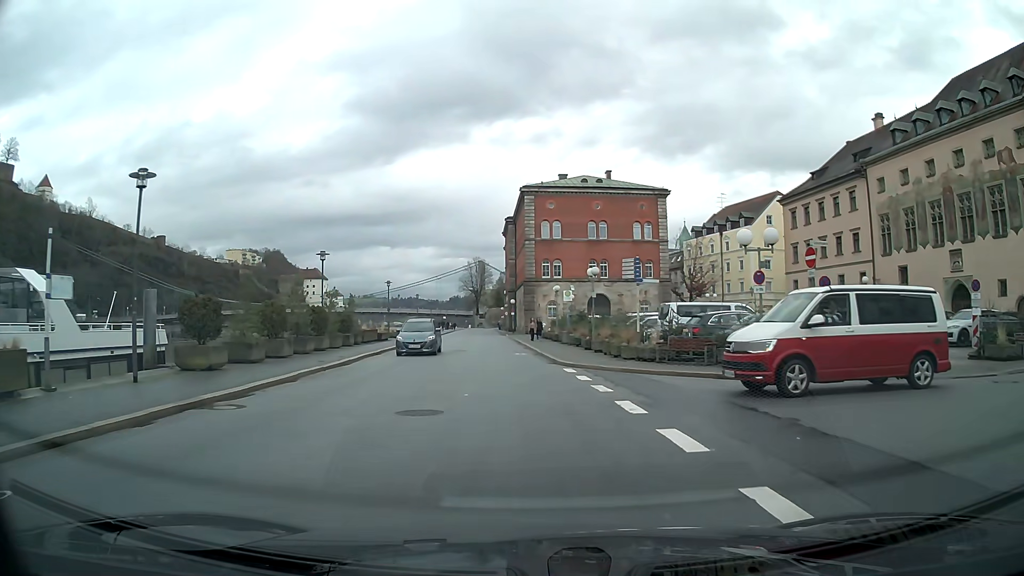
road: residential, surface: asphalt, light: Day
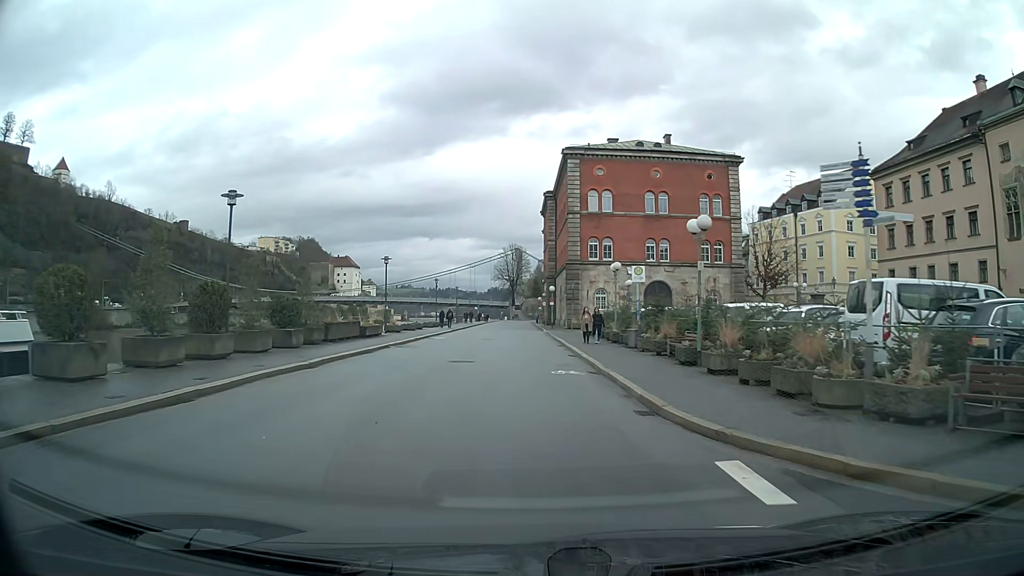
(-0.4, +14.1) m; -3°
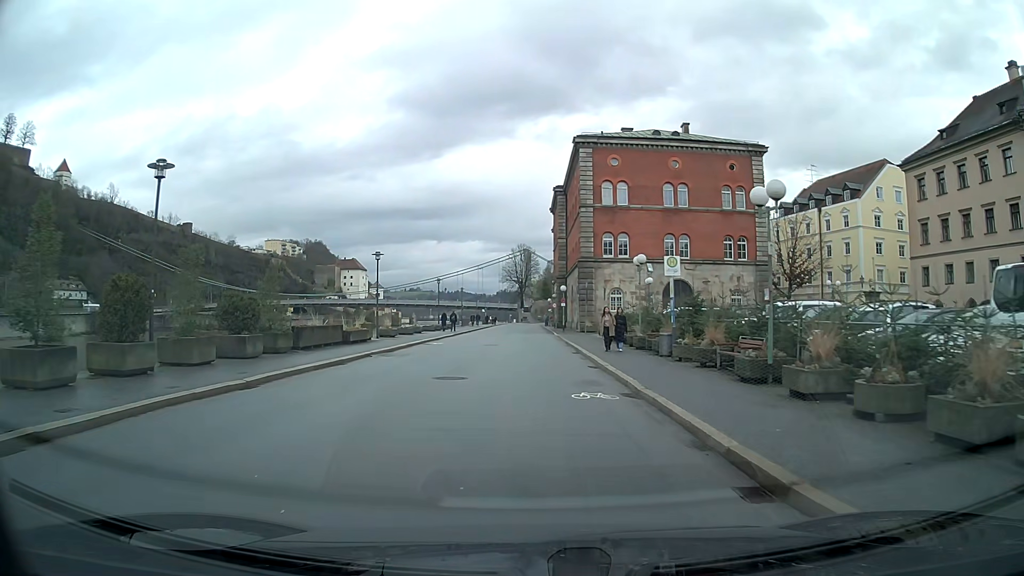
(0.0, +4.7) m; 0°
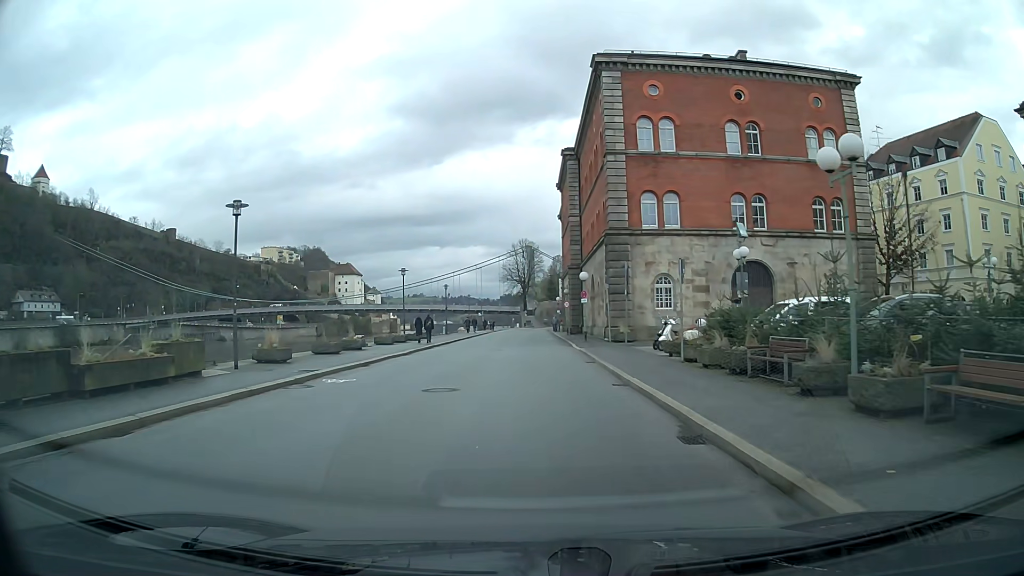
(-0.1, +18.7) m; 0°
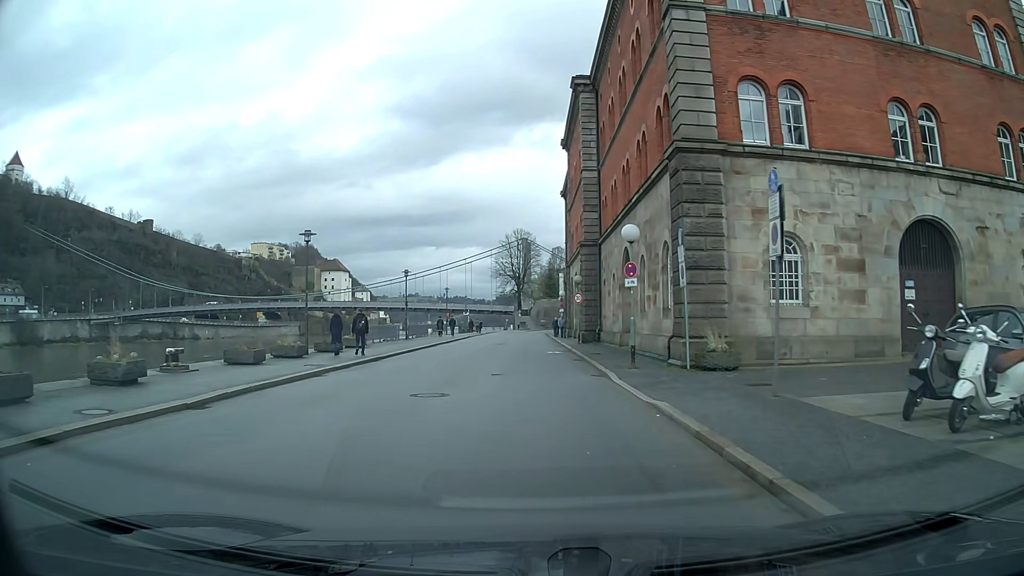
(+0.1, +18.5) m; 0°
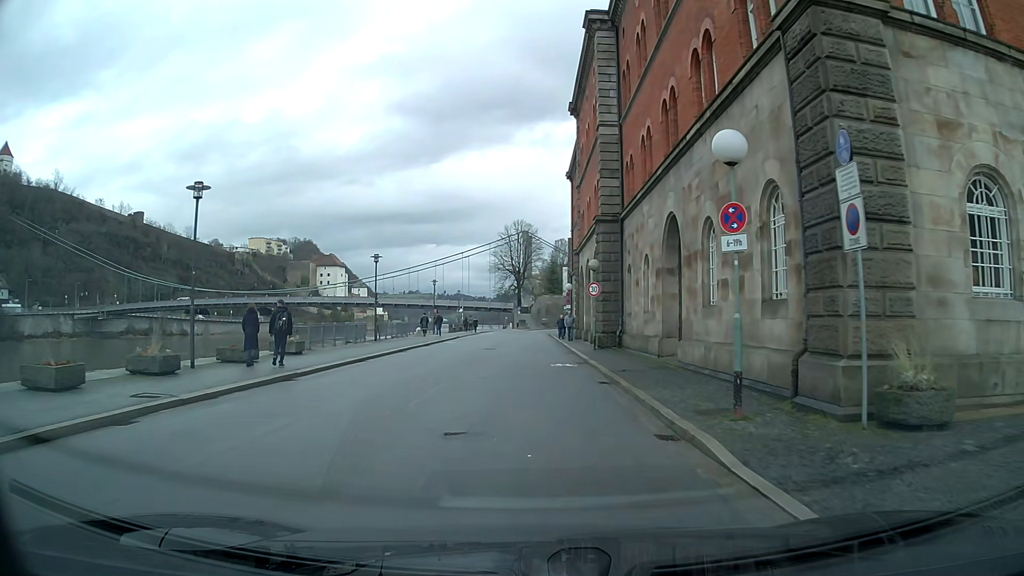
(0.0, +9.2) m; 0°
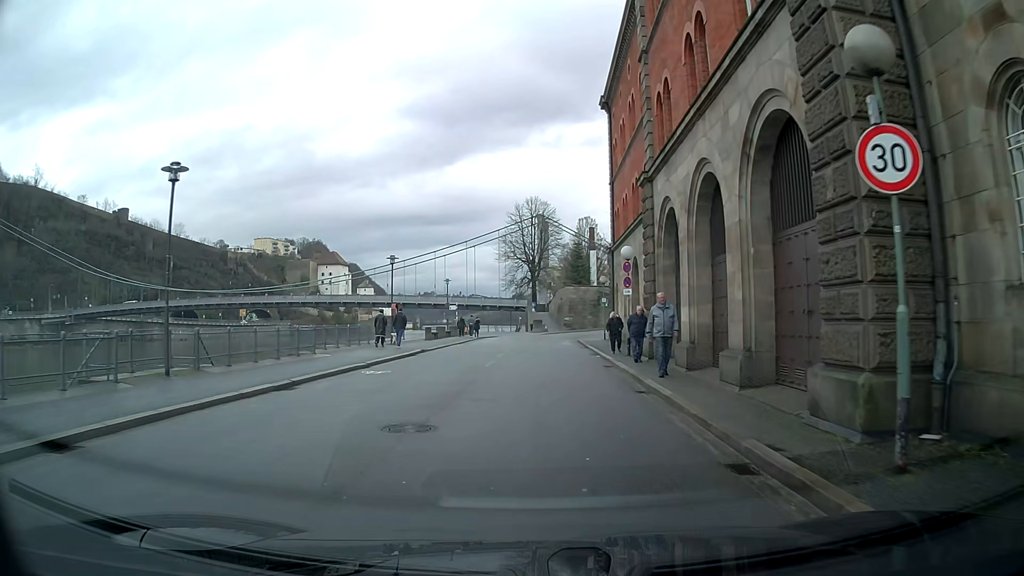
(-0.4, +23.2) m; -1°
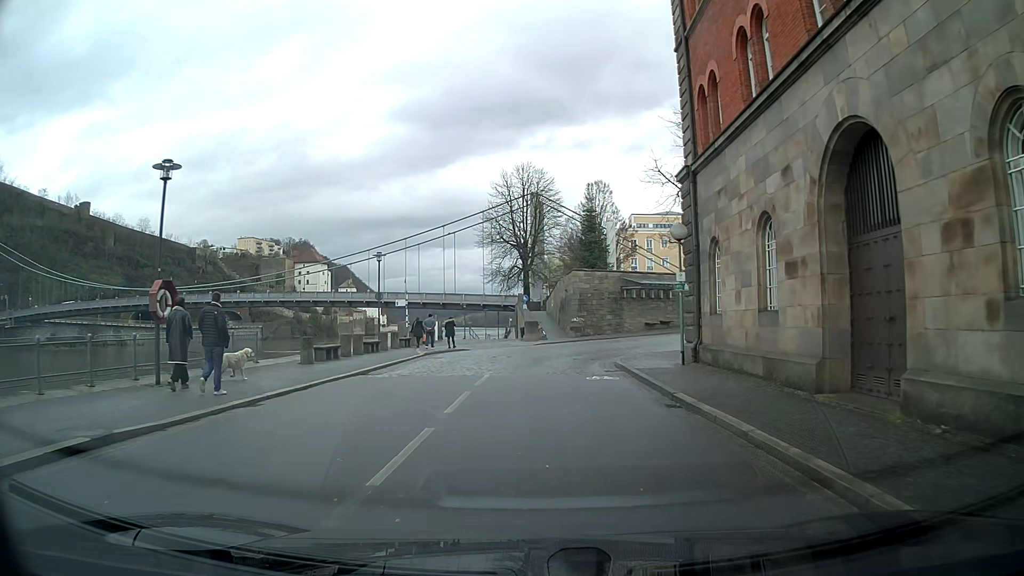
(0.0, +23.1) m; +1°
